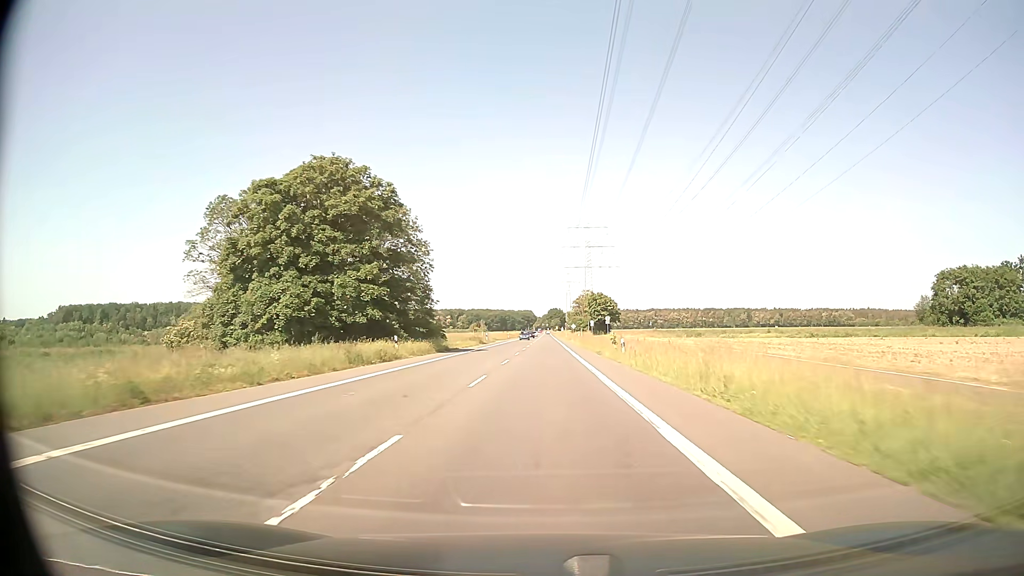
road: secondary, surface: asphalt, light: Day
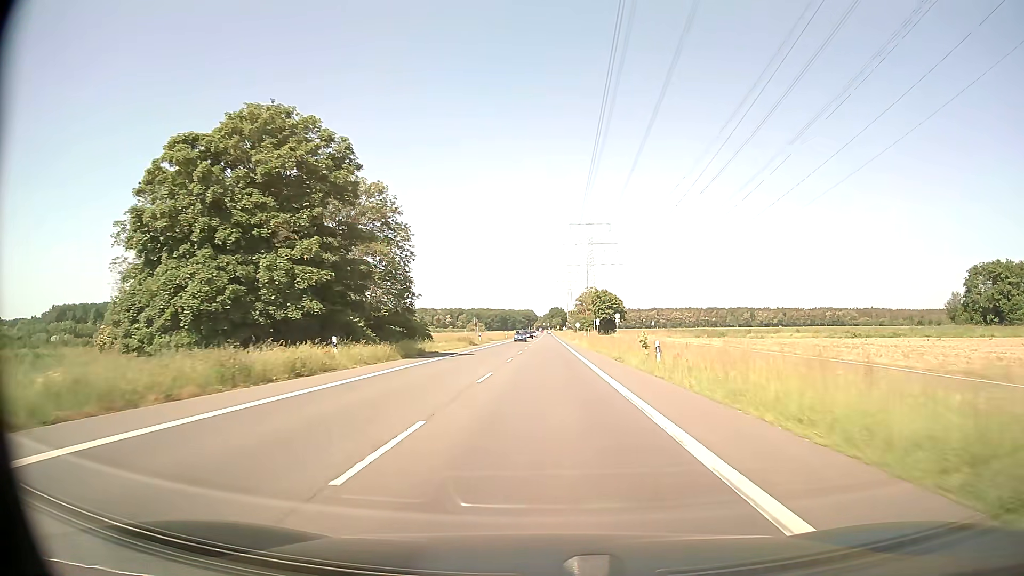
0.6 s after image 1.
(0.0, +10.7) m; 0°
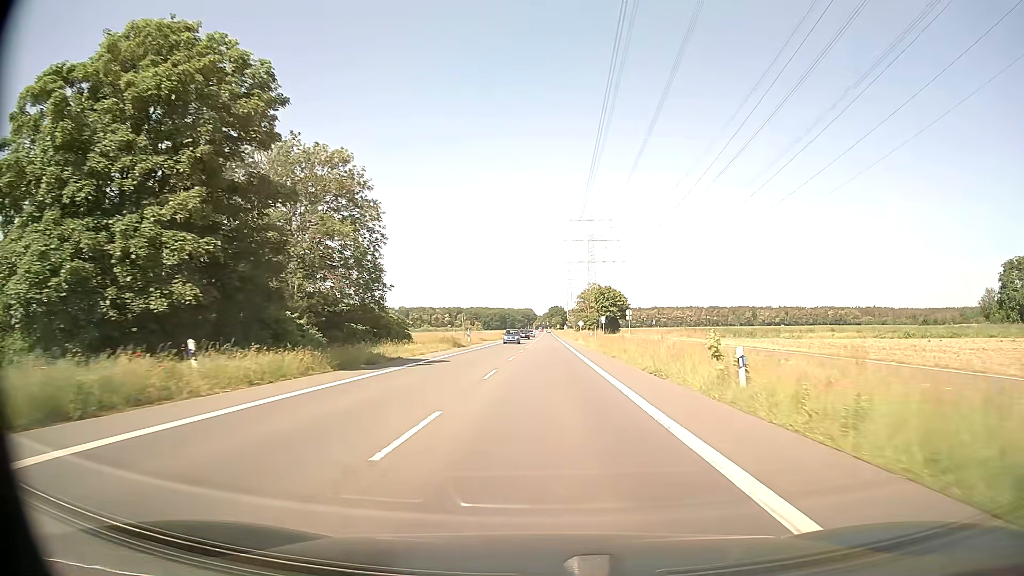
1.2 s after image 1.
(0.0, +10.7) m; 0°
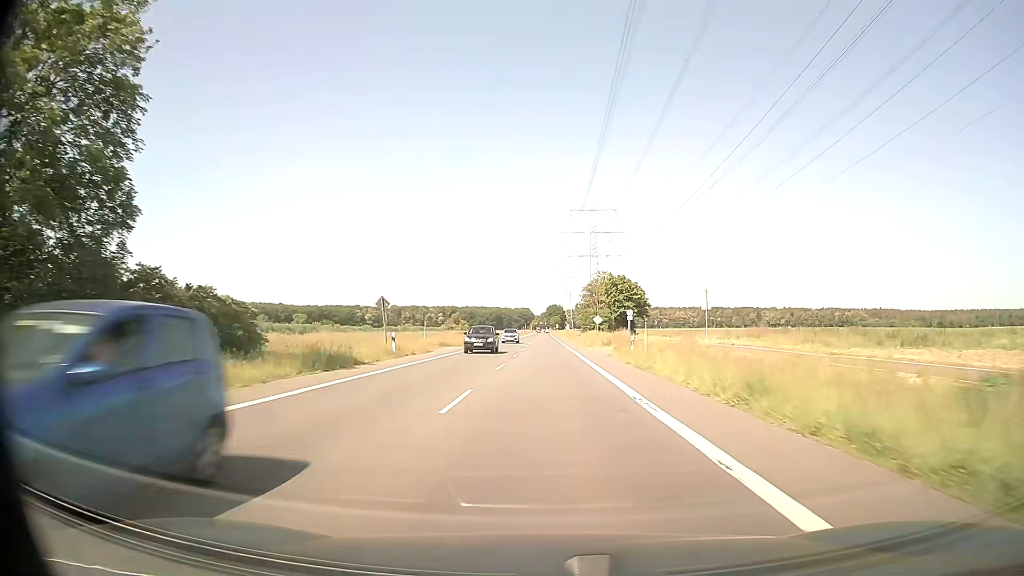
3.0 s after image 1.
(0.0, +32.2) m; 0°
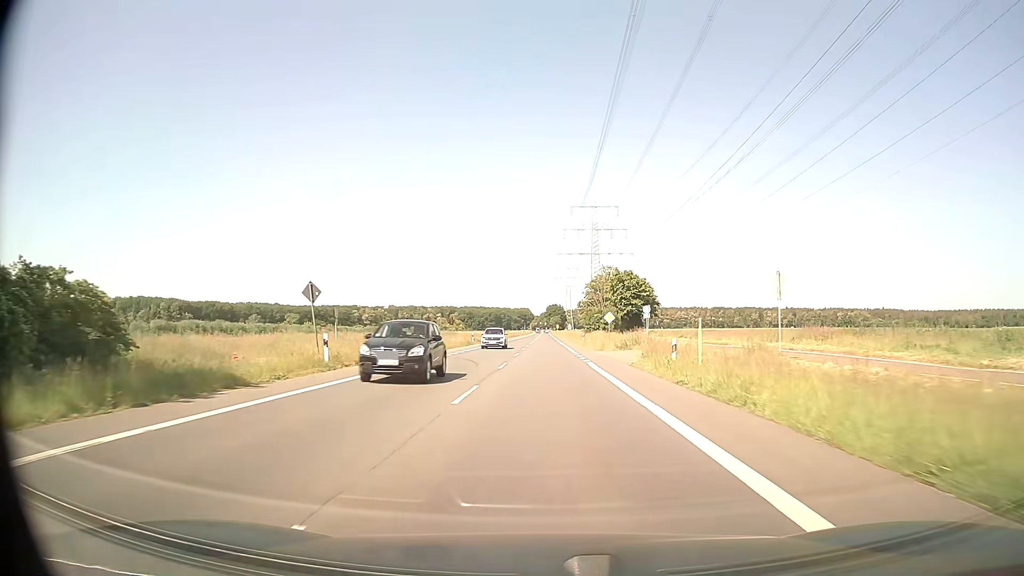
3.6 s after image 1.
(0.0, +10.7) m; 0°
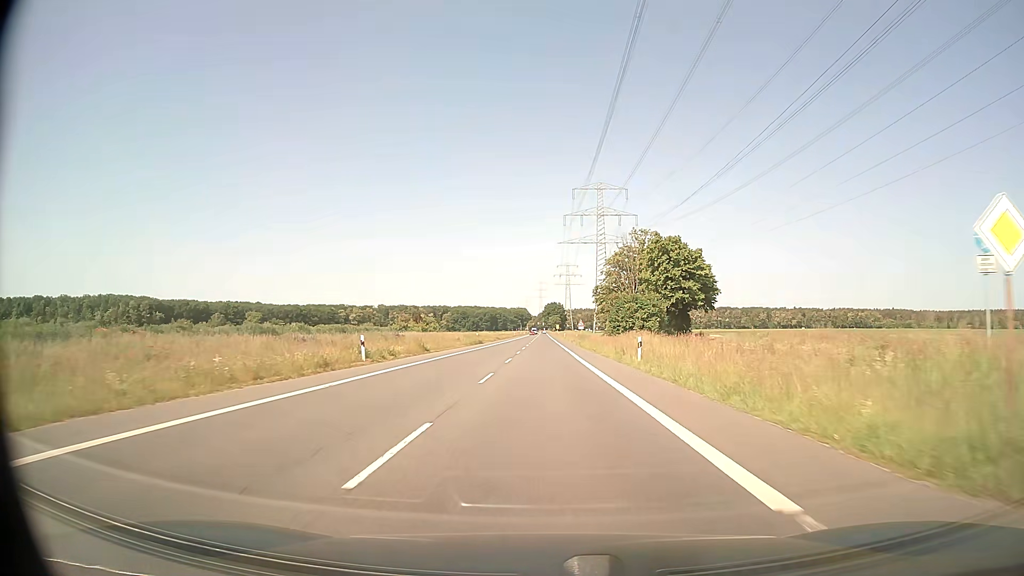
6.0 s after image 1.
(0.0, +42.9) m; 0°
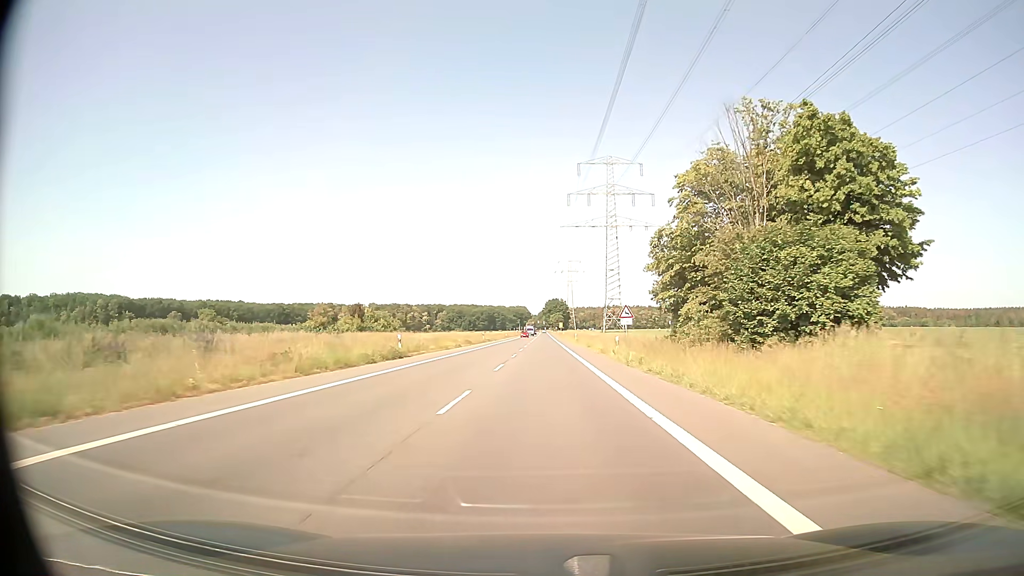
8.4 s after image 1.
(-0.1, +42.9) m; 0°
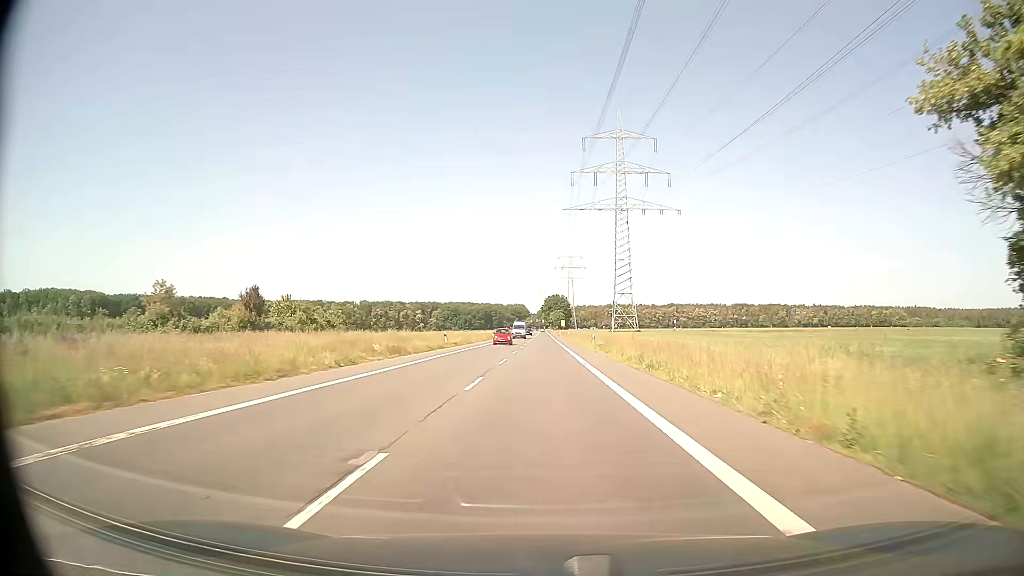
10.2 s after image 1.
(0.0, +32.2) m; 0°
(0, +10) (0, +20) (0, +30) (0, +40) (0, +50) (0, +60) (0, +70) (0, +80) (0, +90) (0, +100) m
